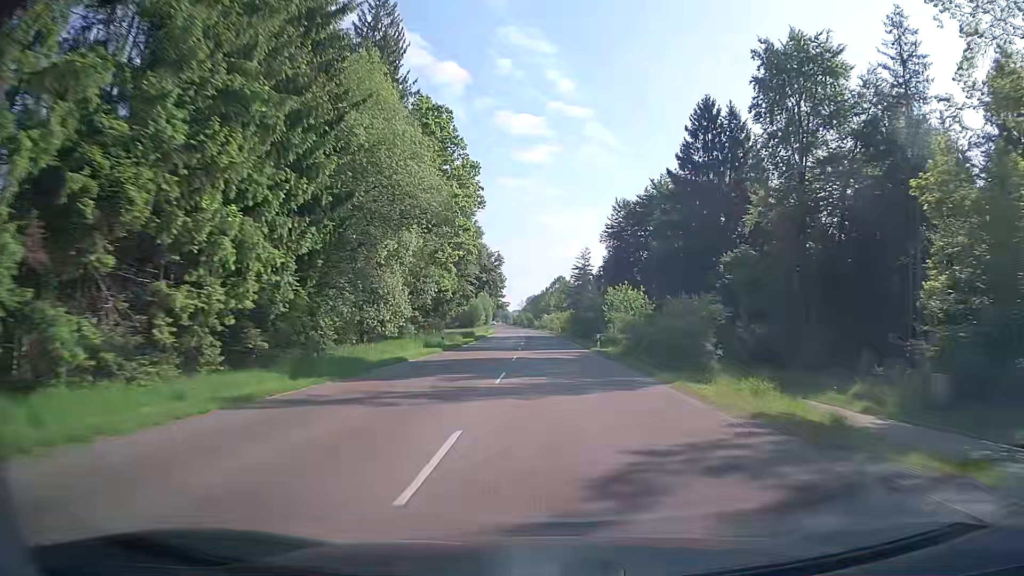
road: tertiary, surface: asphalt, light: Day
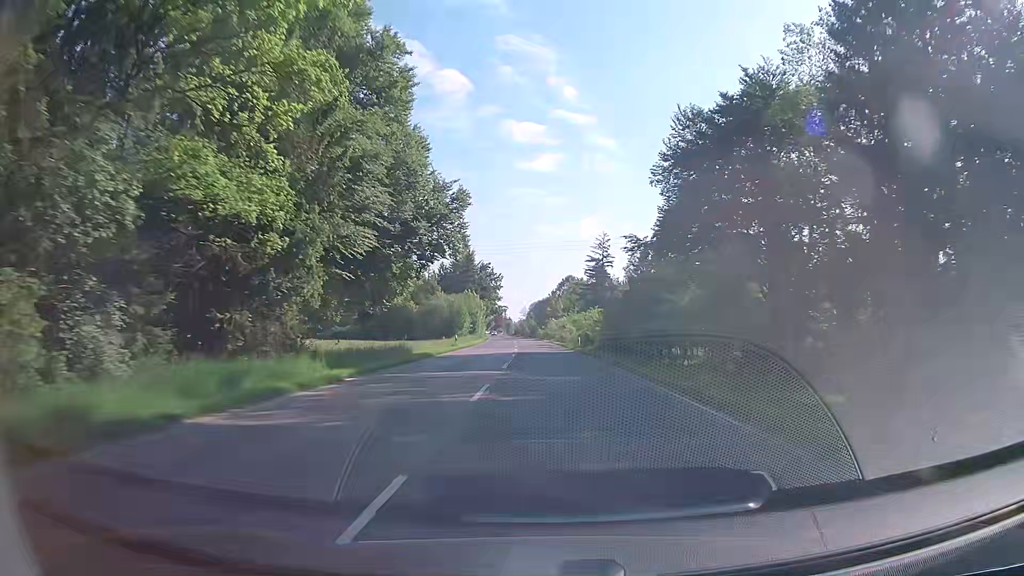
(-0.2, +39.1) m; -1°
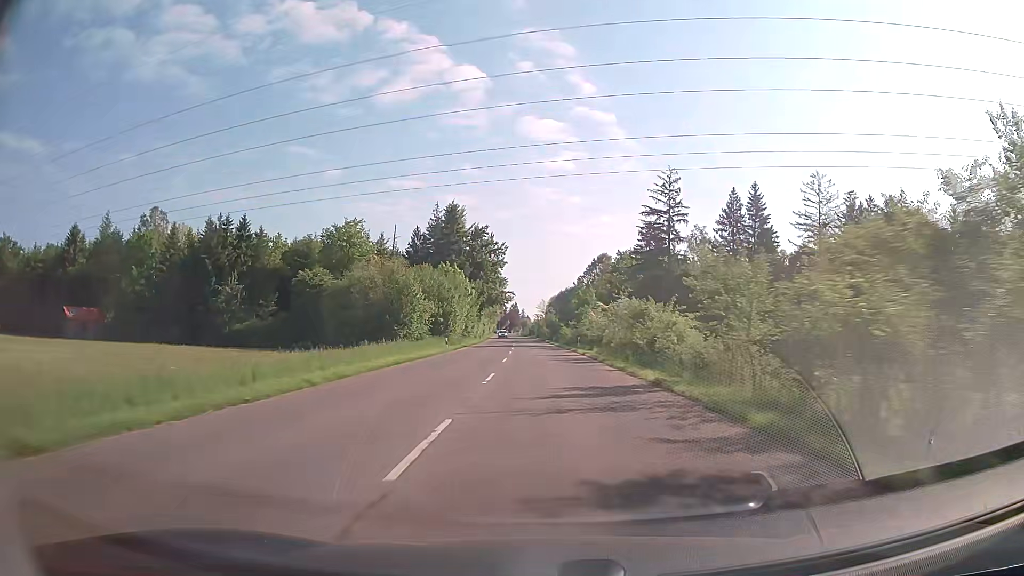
(-0.6, +52.9) m; -2°
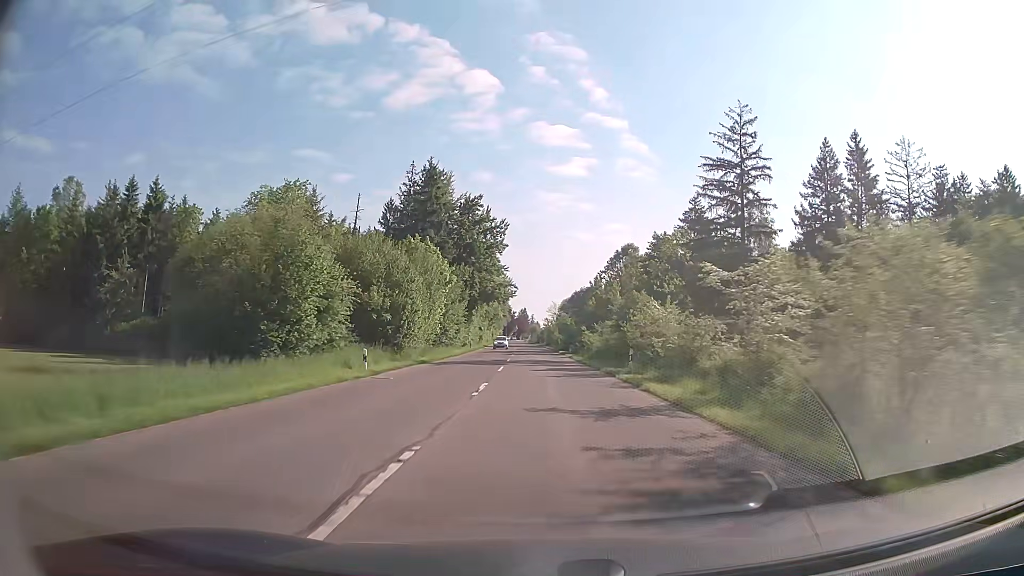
(-0.1, +25.9) m; 0°
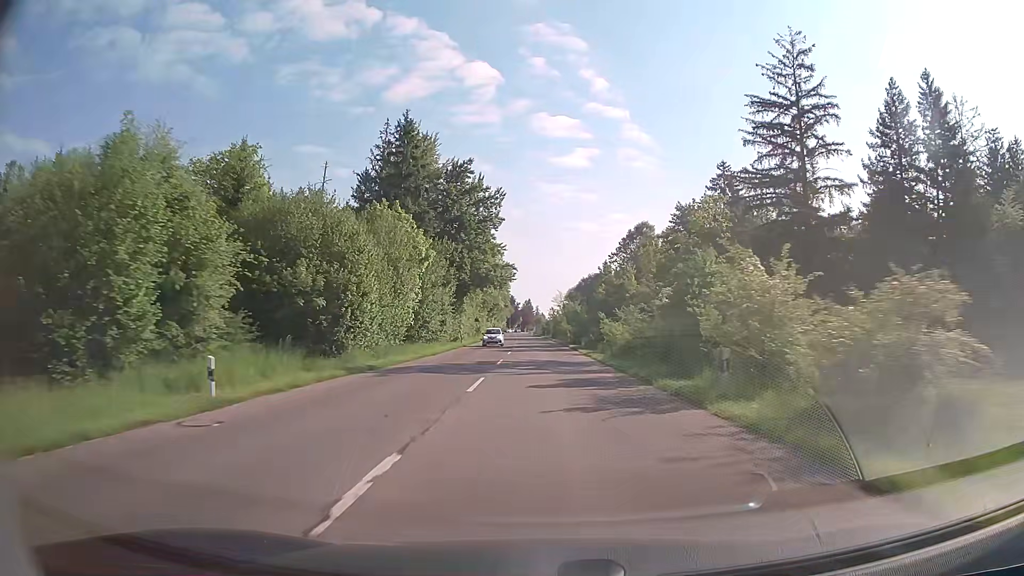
(-0.1, +12.7) m; -1°
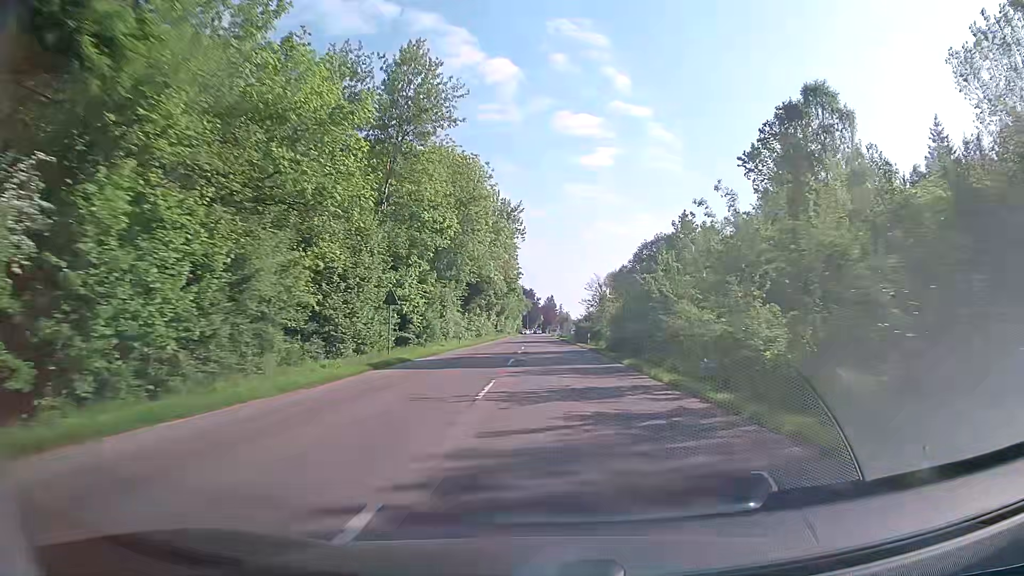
(-1.2, +61.2) m; -1°
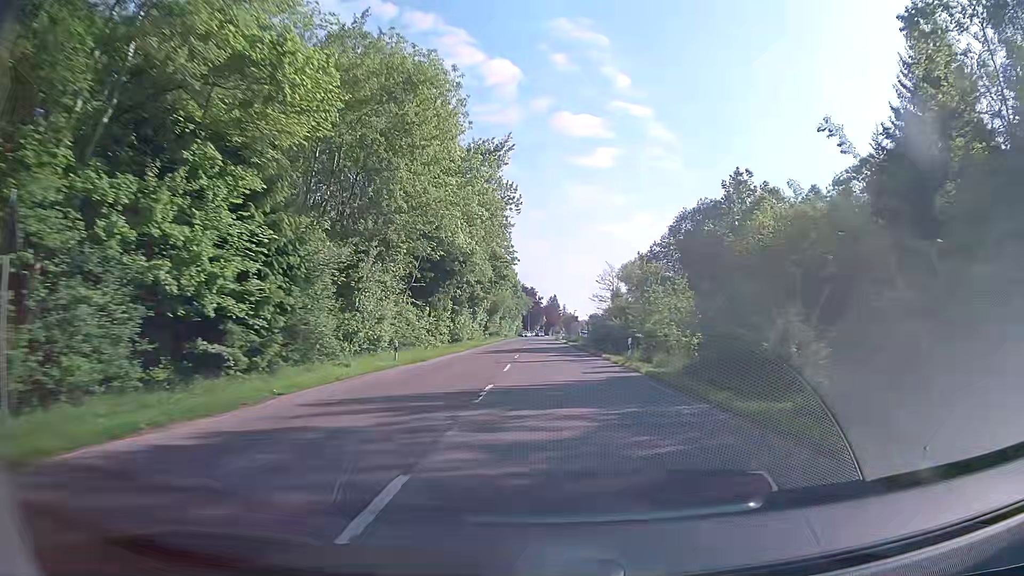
(-0.2, +23.0) m; -1°
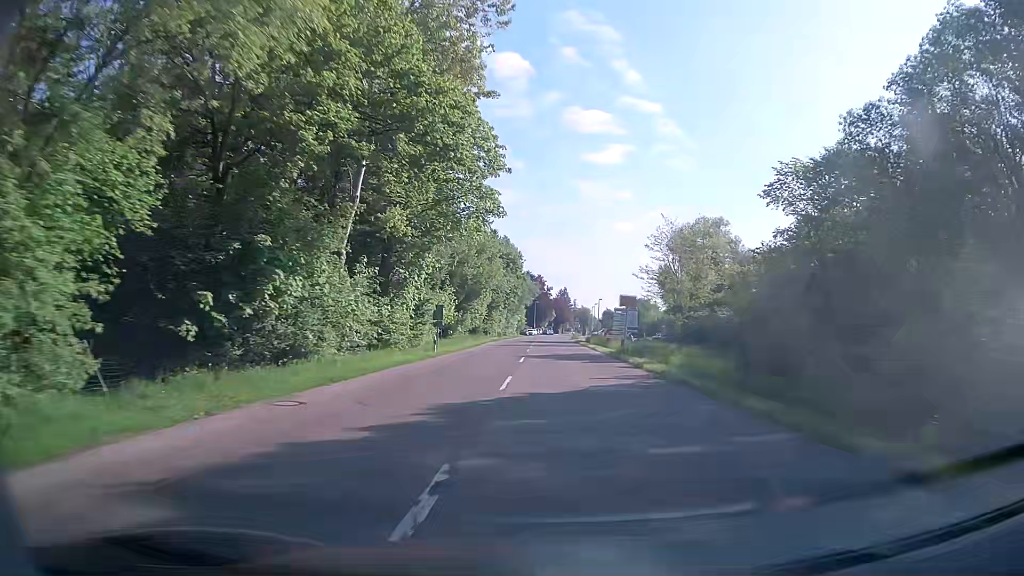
(-0.5, +43.0) m; 0°
(0, +10) (0, +20) (0, +30) (0, +40) (0, +50) (0, +60) (0, +70) (0, +80) (+1, +90) (+1, +100) m
